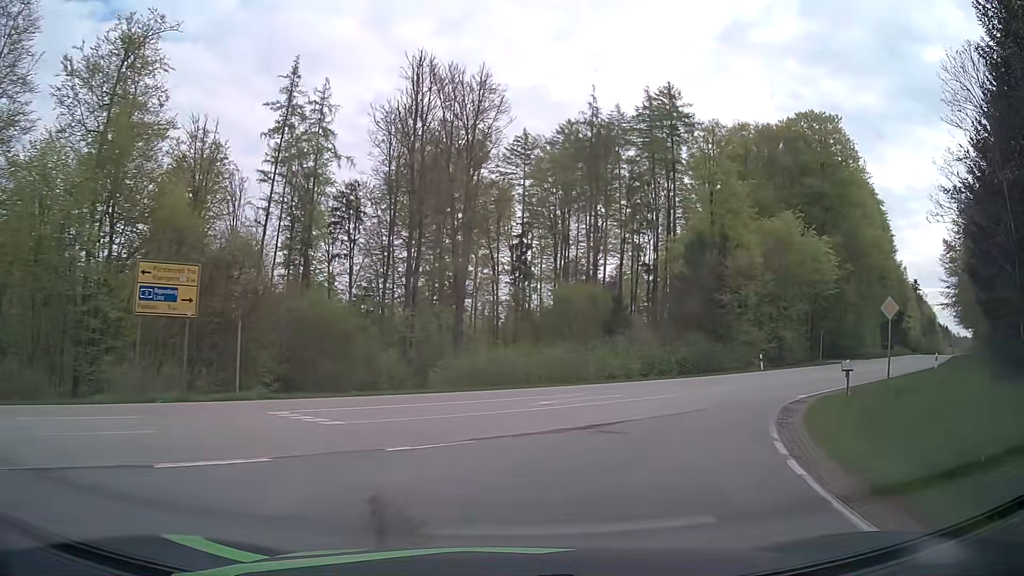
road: tertiary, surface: asphalt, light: Day
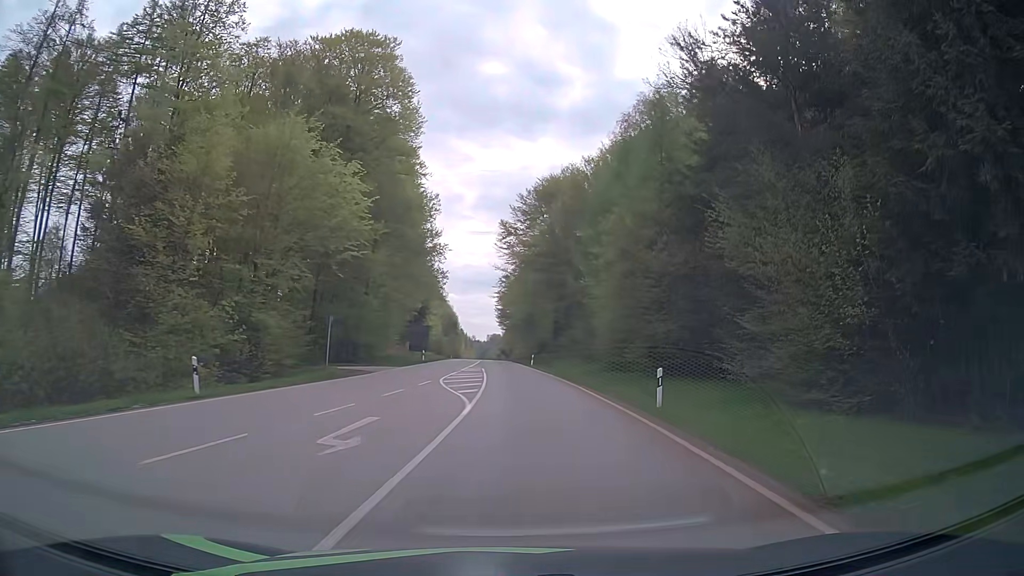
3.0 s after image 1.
(+10.6, +23.7) m; +45°
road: secondary
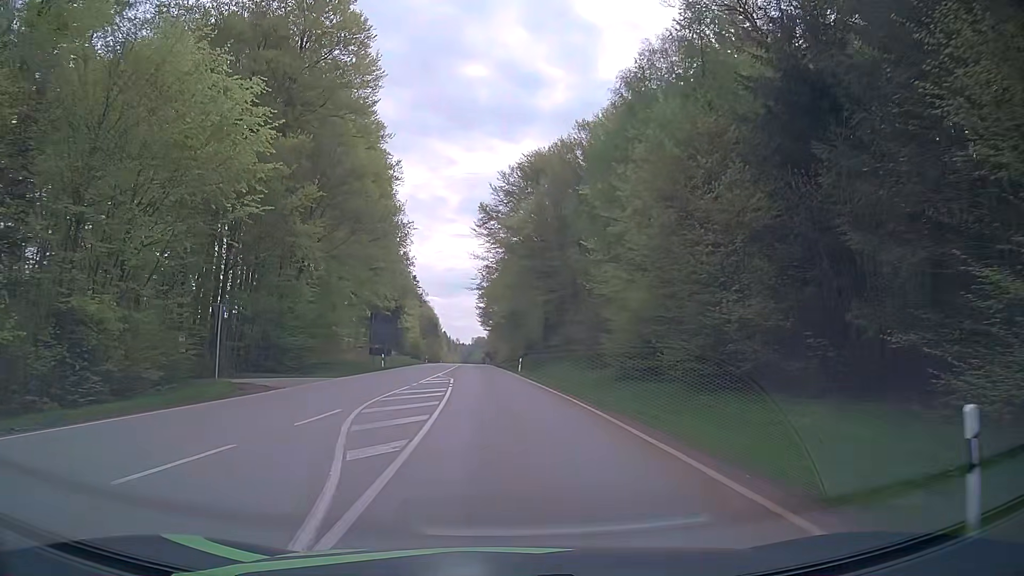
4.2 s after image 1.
(+0.3, +13.2) m; +1°
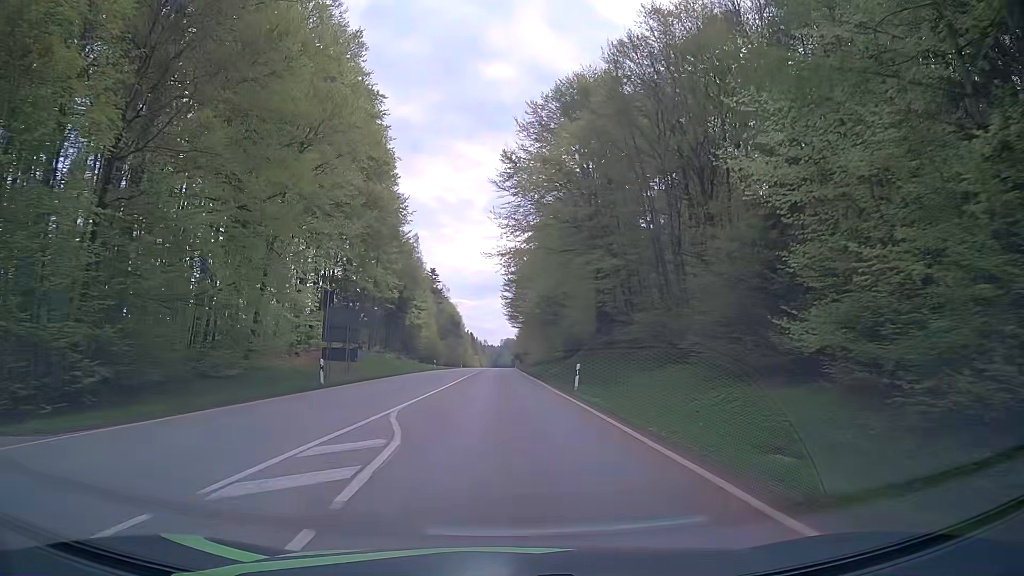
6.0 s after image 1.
(-0.7, +23.4) m; -1°
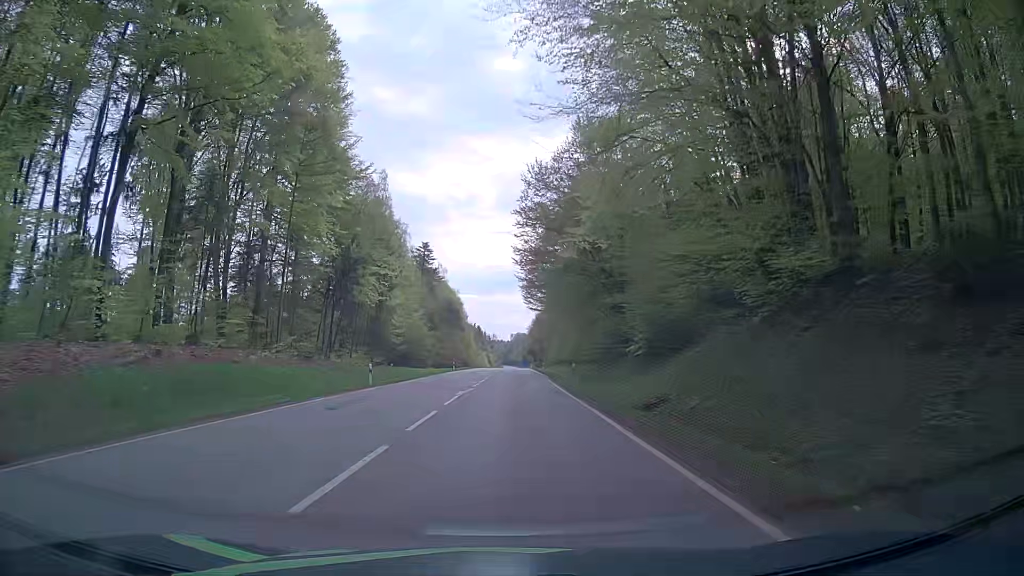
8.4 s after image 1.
(-1.4, +38.1) m; -2°
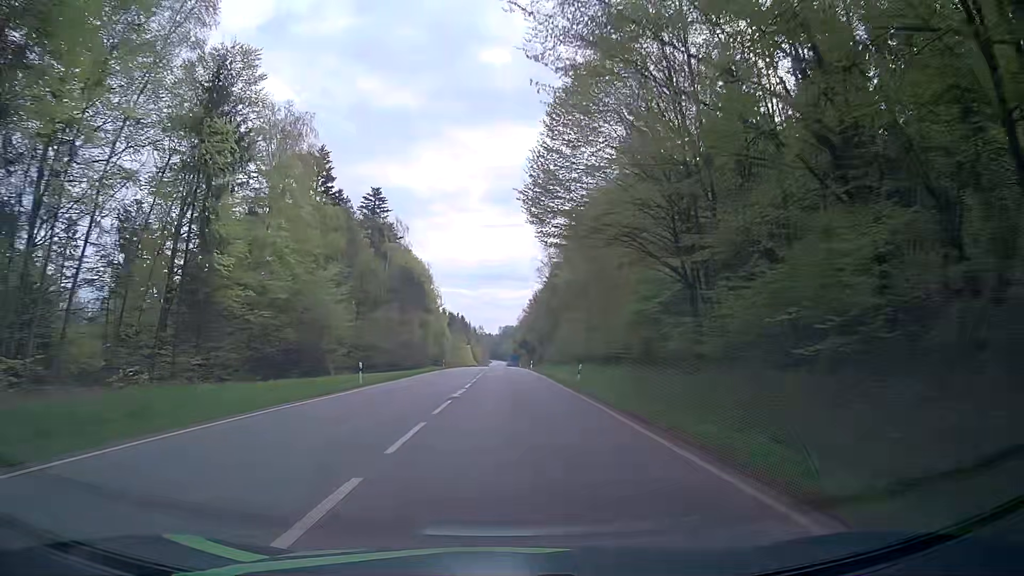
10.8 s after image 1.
(-0.4, +45.2) m; +1°
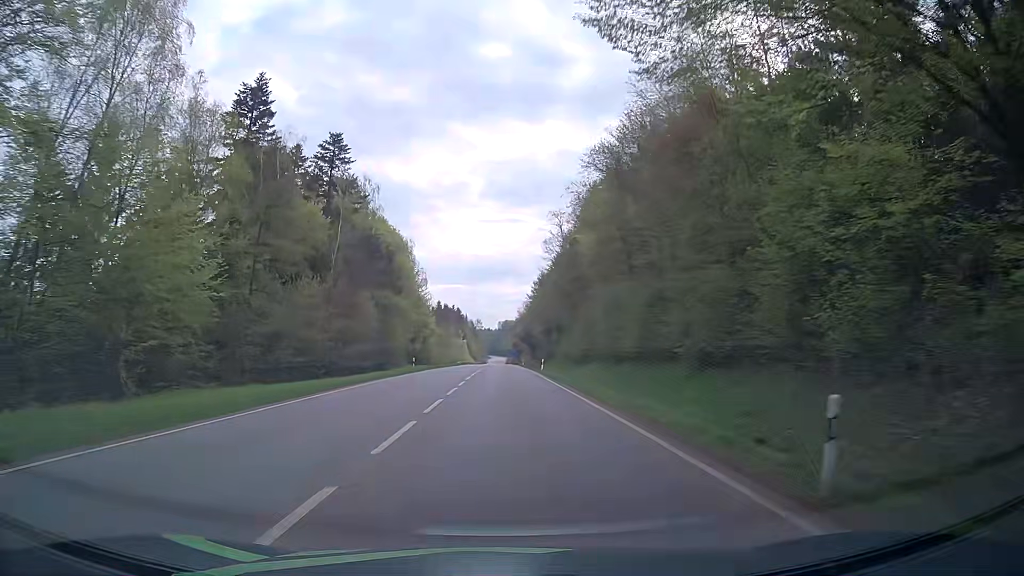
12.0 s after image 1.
(+0.1, +24.9) m; 0°
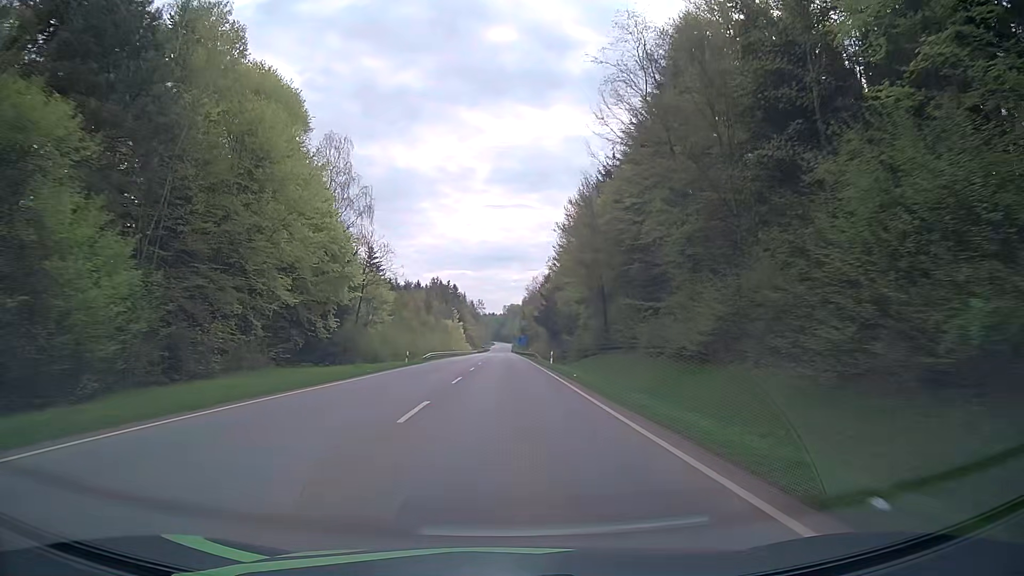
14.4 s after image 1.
(-0.2, +51.8) m; 0°
(0, +10) (0, +20) (0, +30) (0, +40) (0, +50) (0, +60) (0, +70) (0, +80) (0, +90) (0, +100) m
